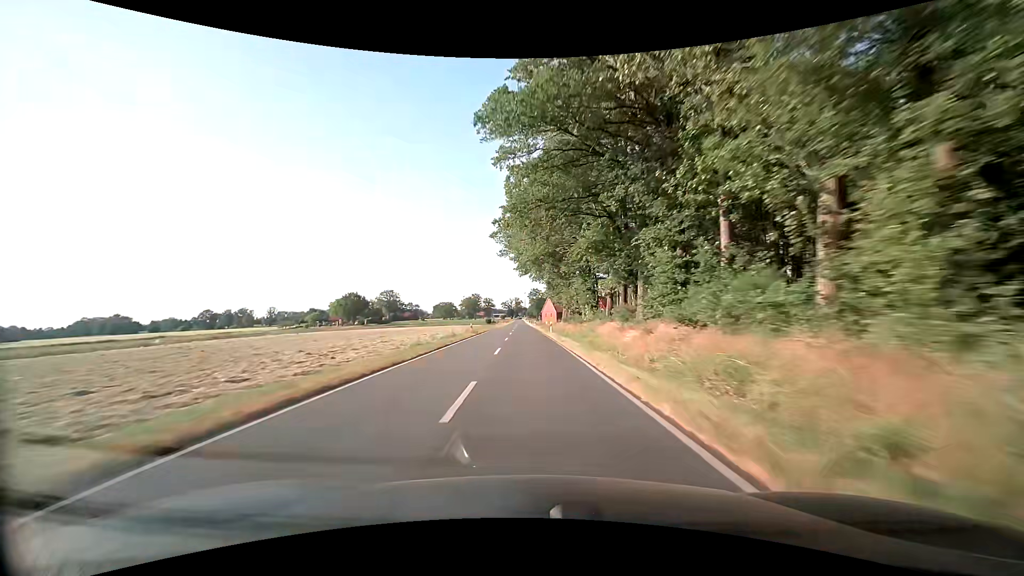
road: secondary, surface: asphalt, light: Day
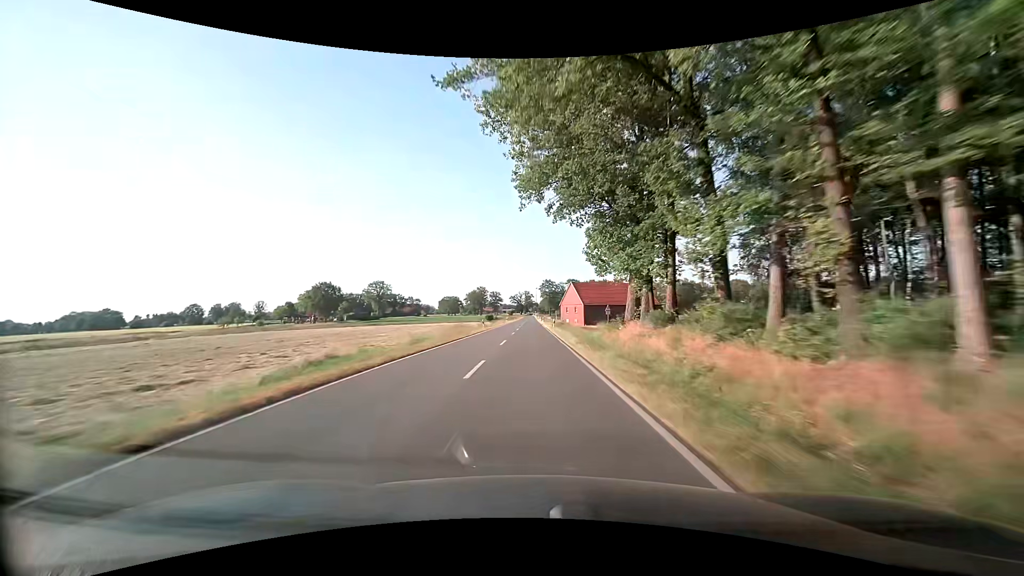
(-0.9, +44.2) m; -2°
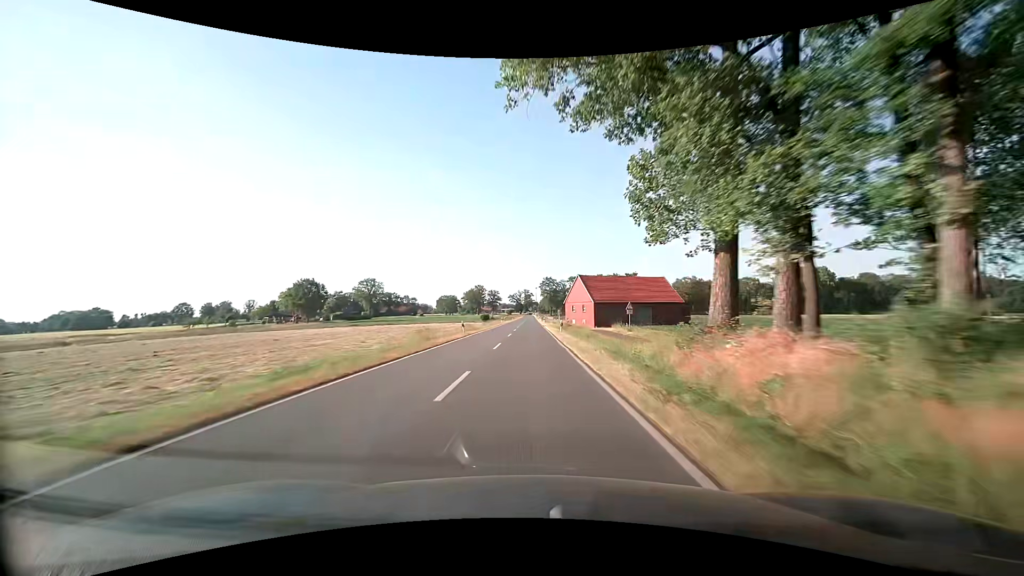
(+0.1, +14.7) m; +1°
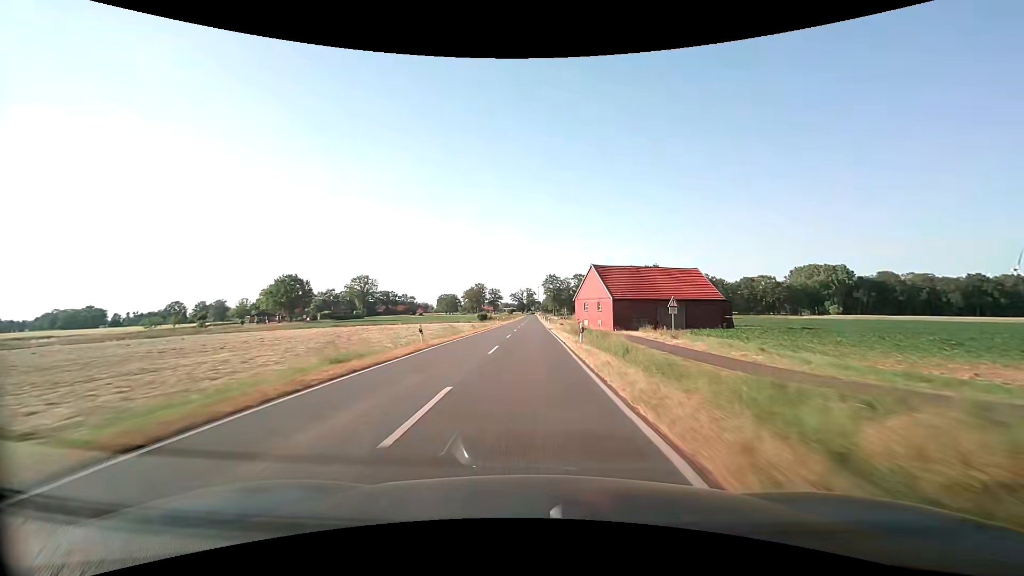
(-0.1, +14.7) m; 0°
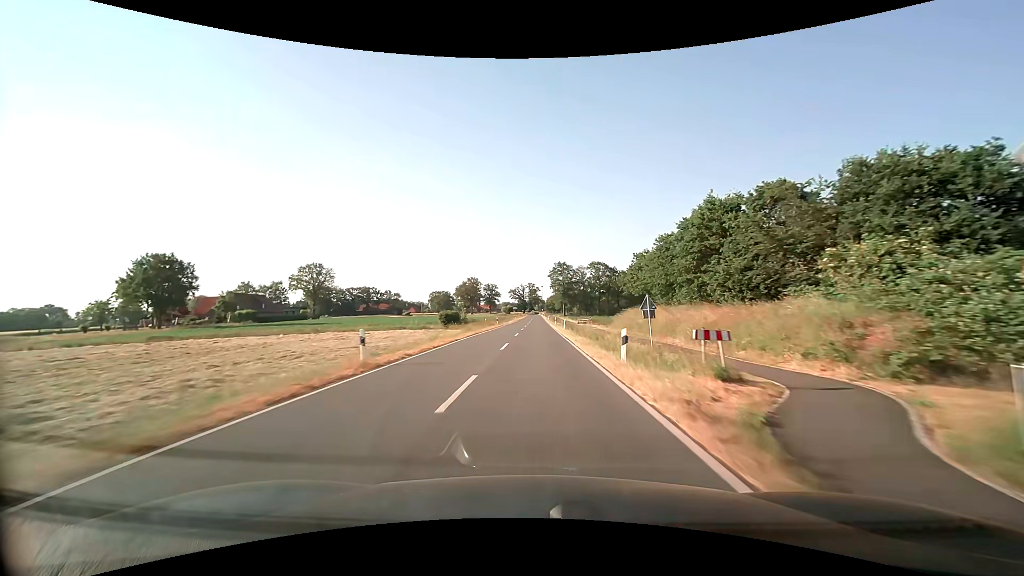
(-0.5, +58.5) m; -1°
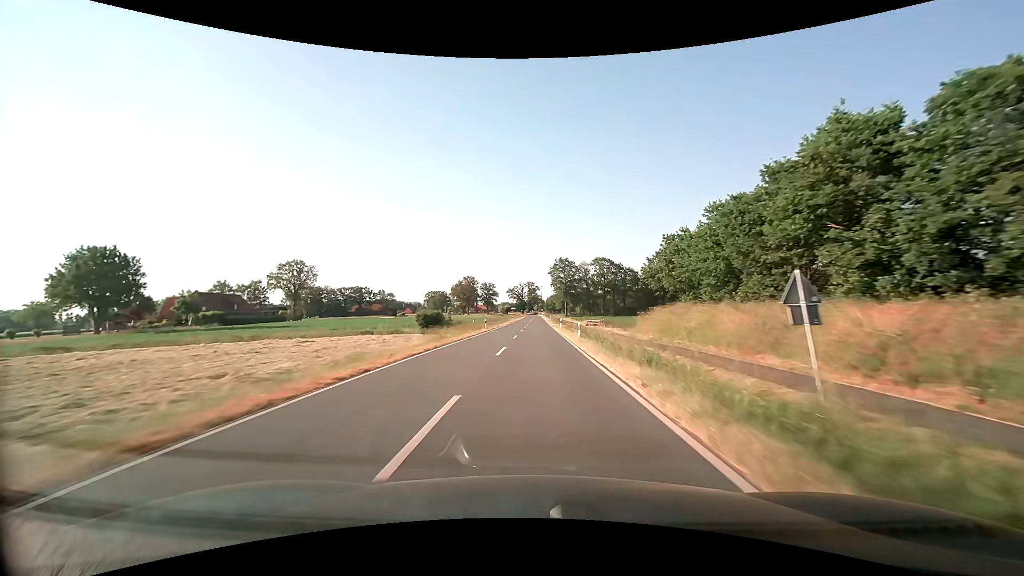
(0.0, +14.7) m; 0°
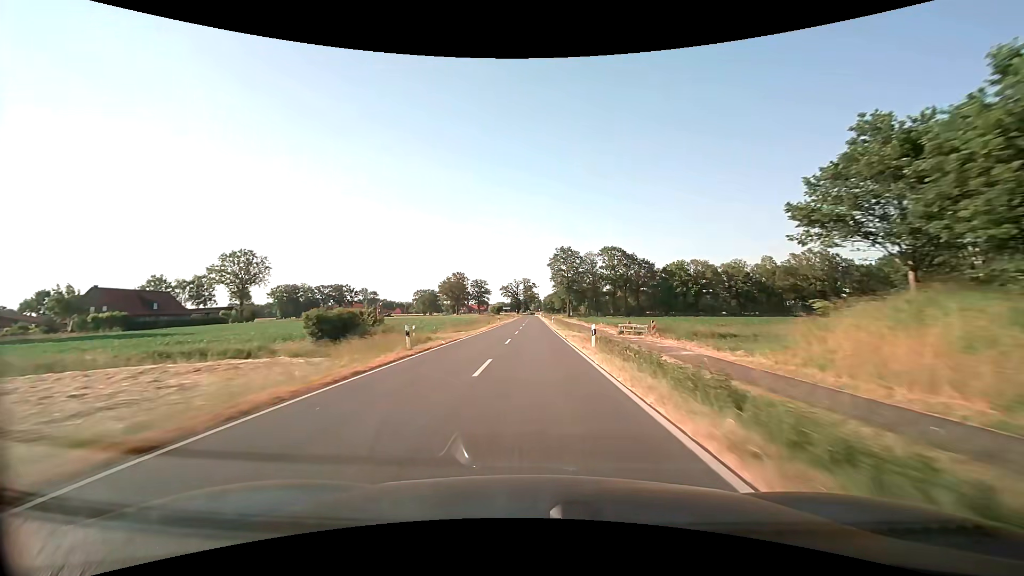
(+0.1, +29.5) m; 0°
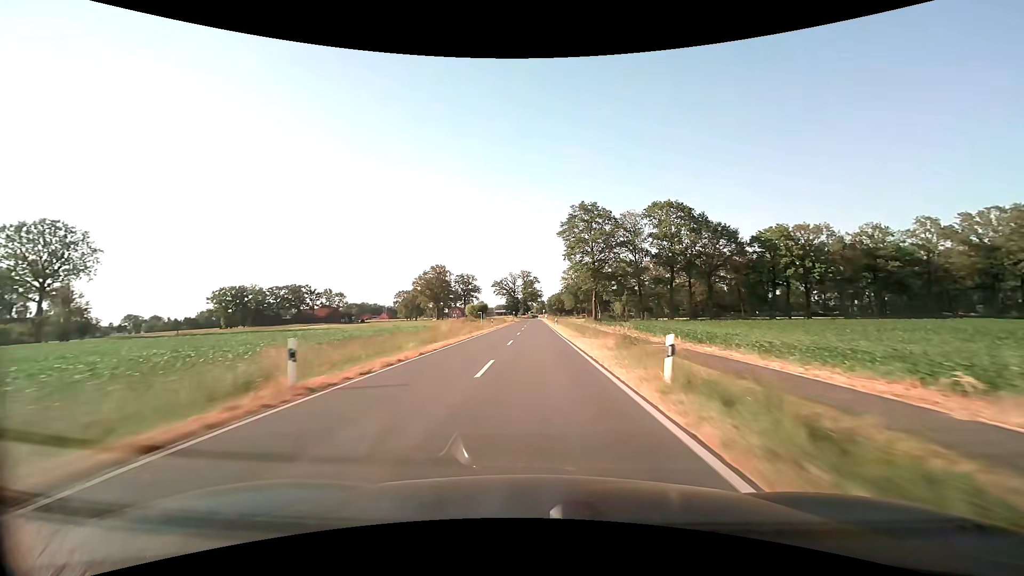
(0.0, +60.4) m; 0°
(0, +10) (0, +20) (0, +30) (0, +40) (0, +50) (0, +60) (0, +70) (0, +80) (0, +90) (0, +100) m
